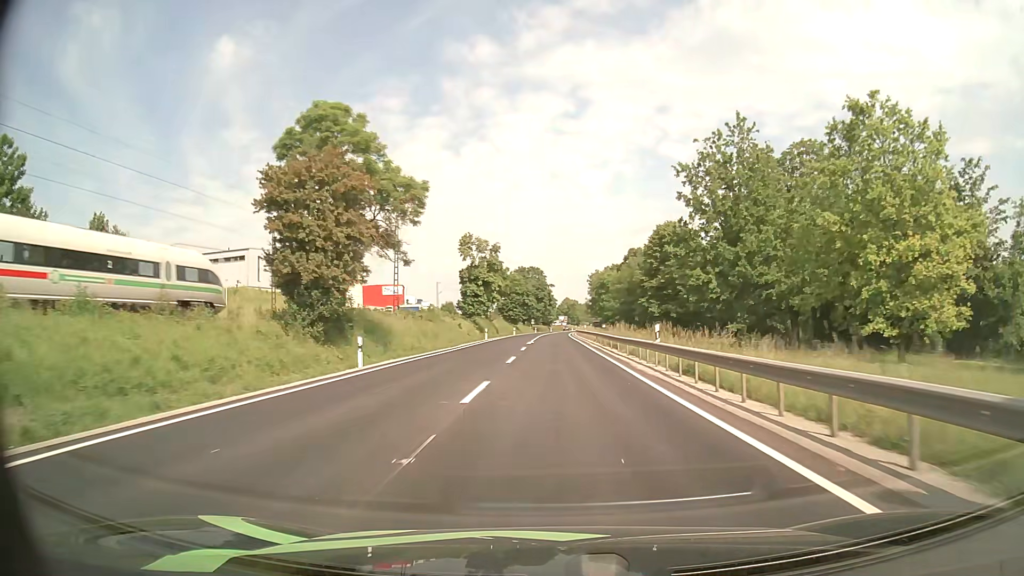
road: primary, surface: asphalt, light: Day
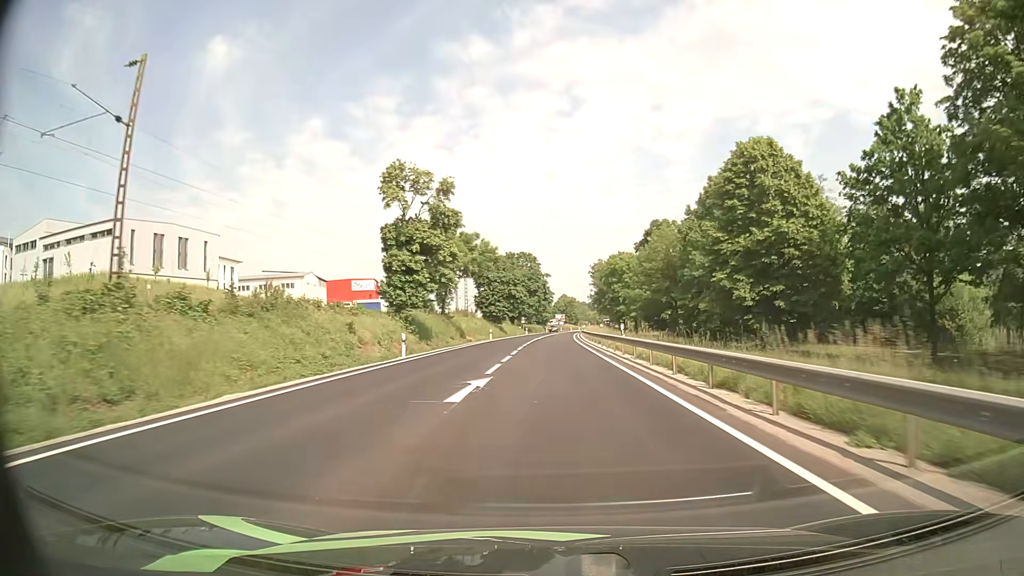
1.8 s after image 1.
(+0.1, +36.4) m; 0°
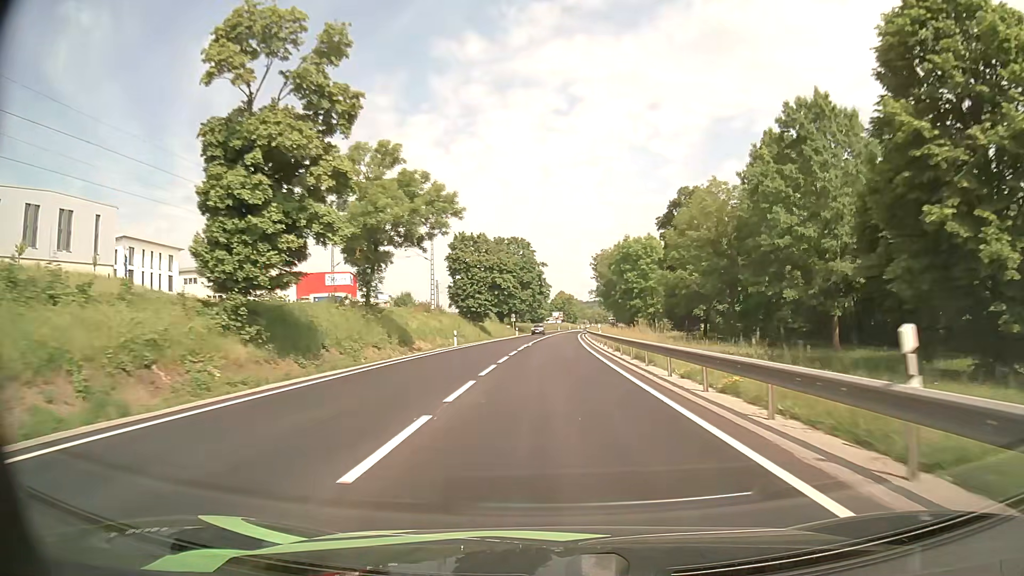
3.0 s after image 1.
(+0.1, +24.5) m; 0°
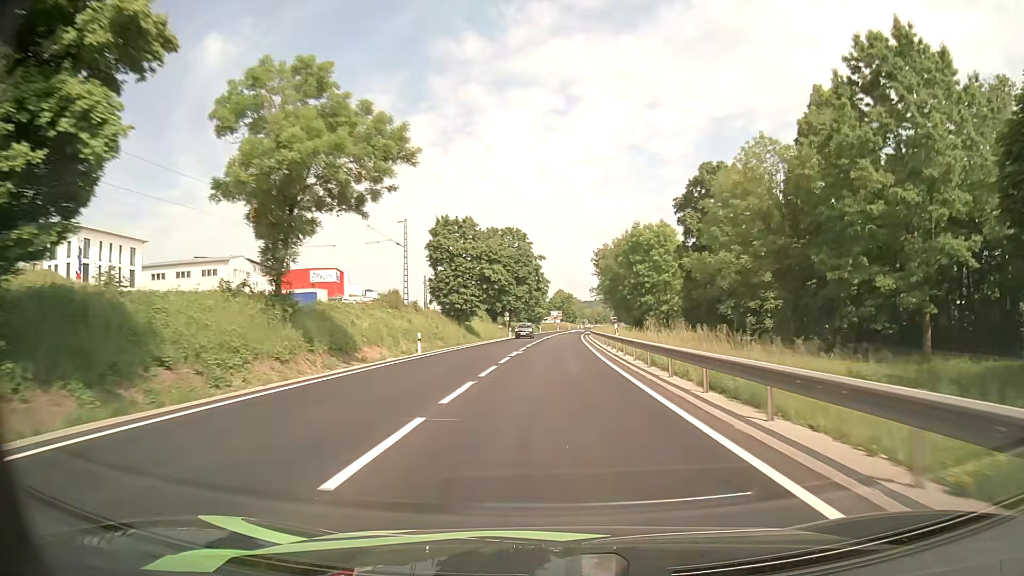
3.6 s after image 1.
(0.0, +12.3) m; 0°
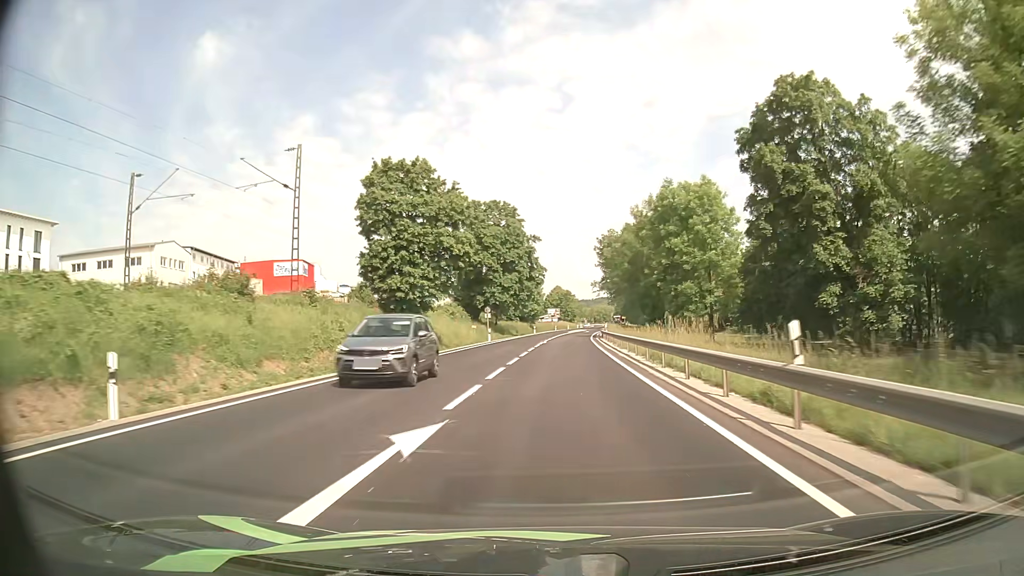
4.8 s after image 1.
(+0.1, +24.8) m; +1°
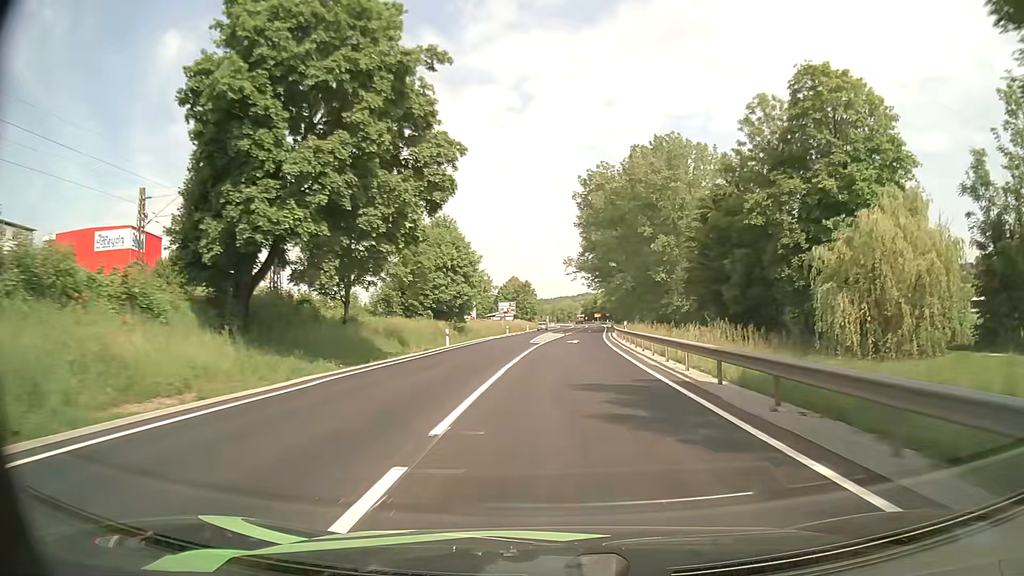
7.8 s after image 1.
(+1.1, +62.8) m; +3°
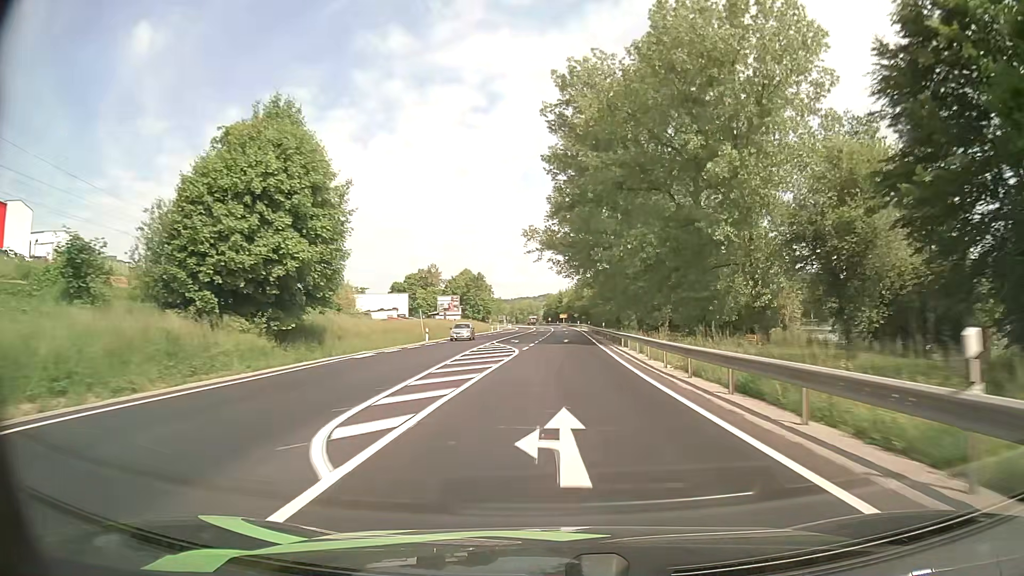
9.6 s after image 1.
(+1.1, +38.0) m; +4°
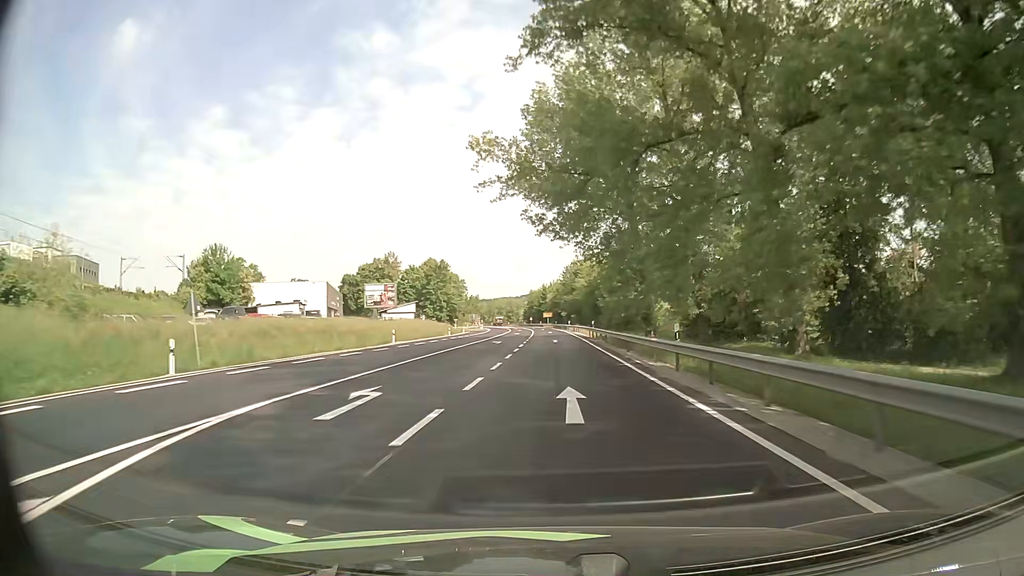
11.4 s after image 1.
(+0.4, +38.4) m; +1°
(0, +10) (0, +20) (0, +30) (0, +40) (0, +50) (0, +60) (0, +70) (0, +80) (0, +90) (0, +100) m
